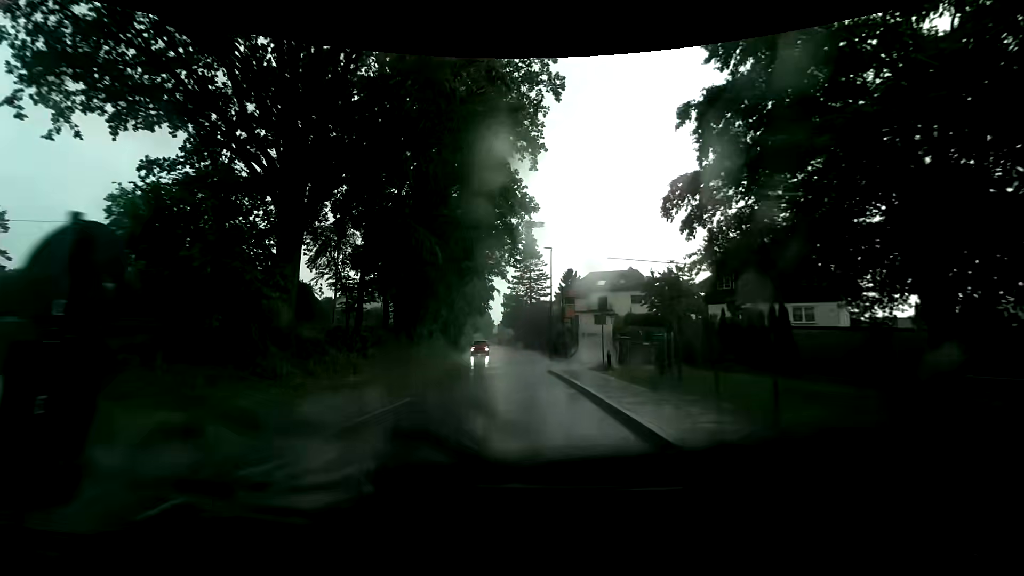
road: tertiary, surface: asphalt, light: Day
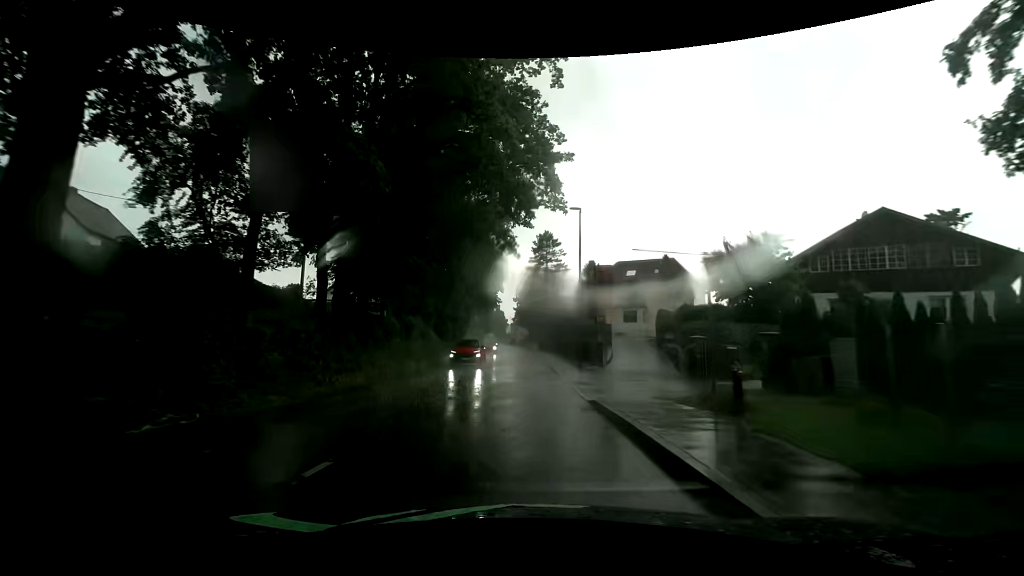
(-0.2, +11.0) m; -2°
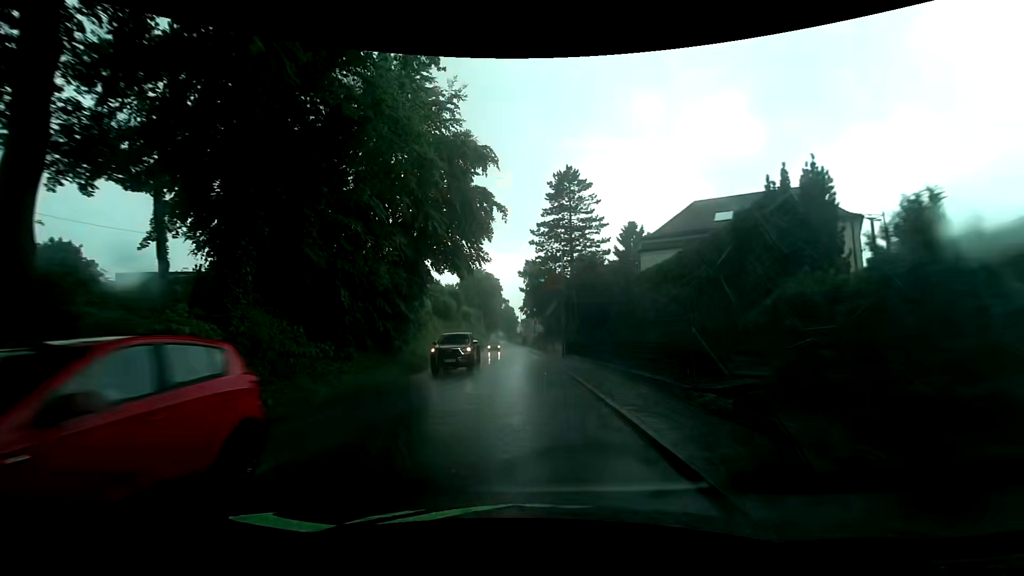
(-0.5, +27.2) m; -1°
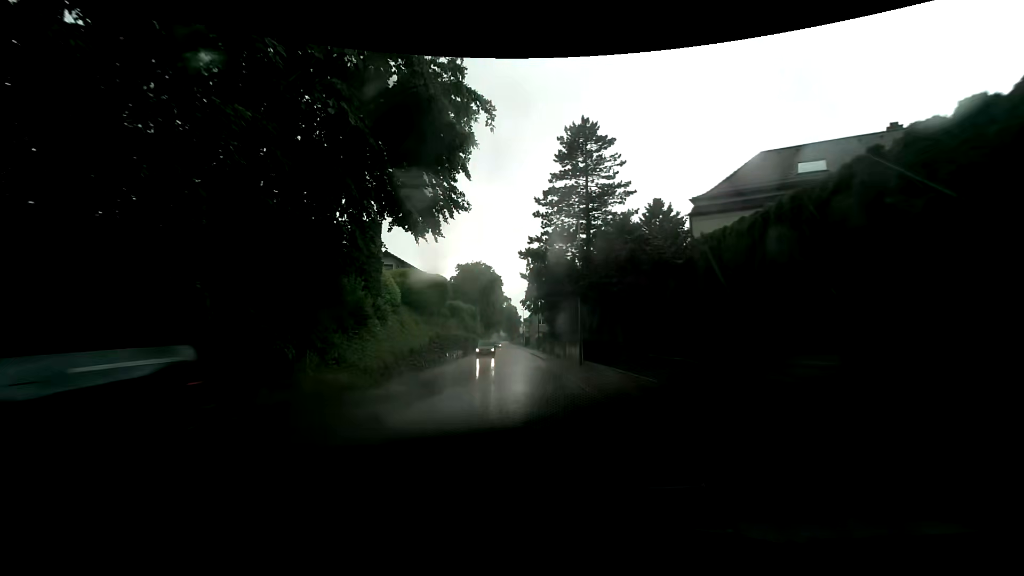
(-0.3, +10.7) m; -1°
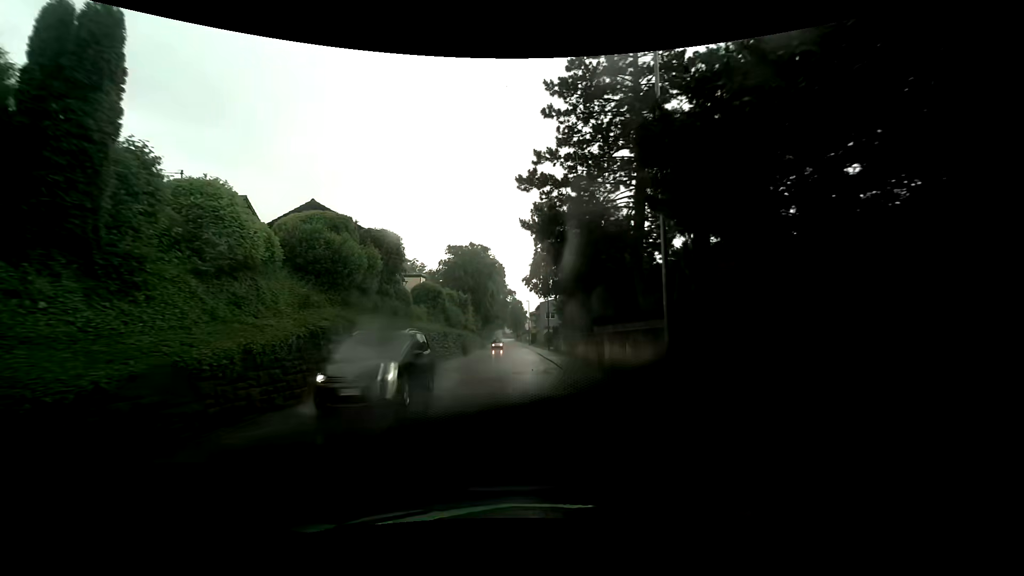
(-0.1, +16.0) m; 0°
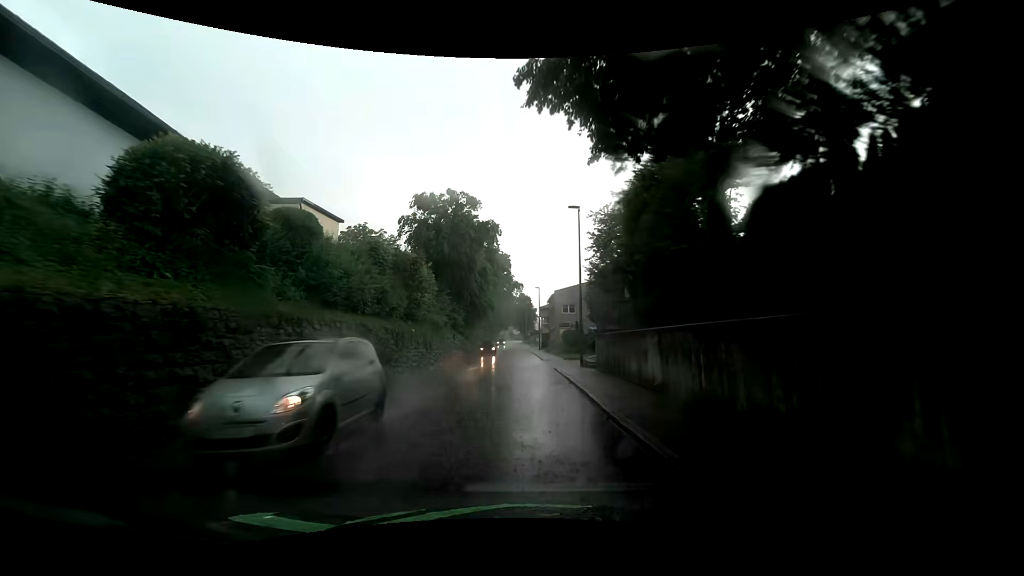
(-0.5, +26.5) m; -3°
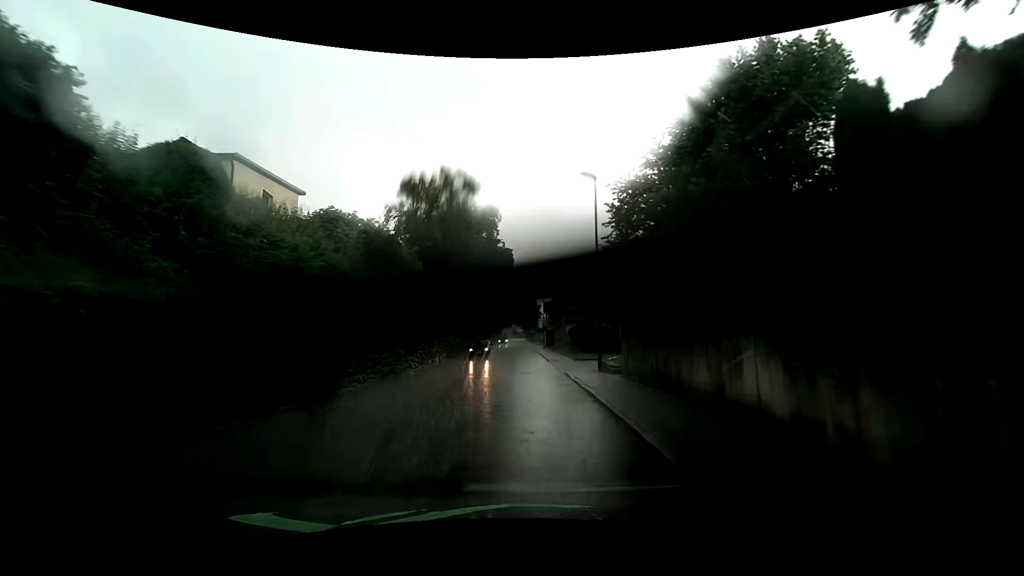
(+0.1, +5.3) m; +1°
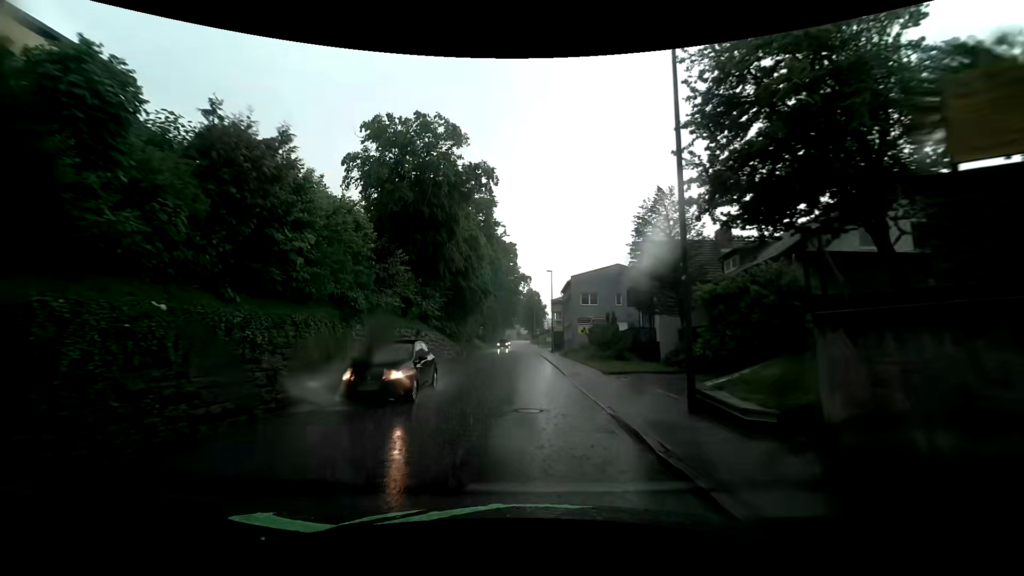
(-0.1, +10.5) m; -1°
